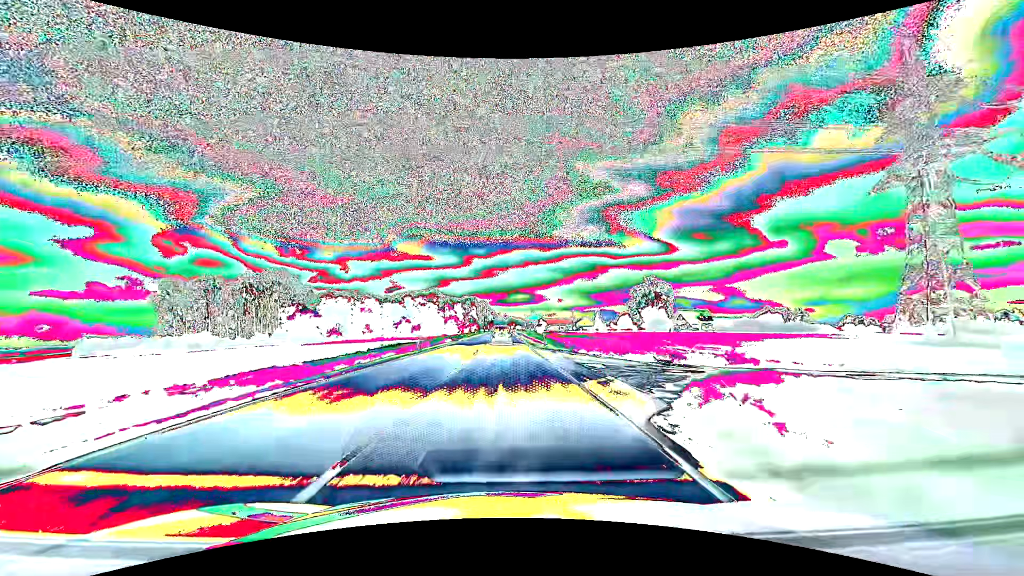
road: primary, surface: asphalt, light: Day
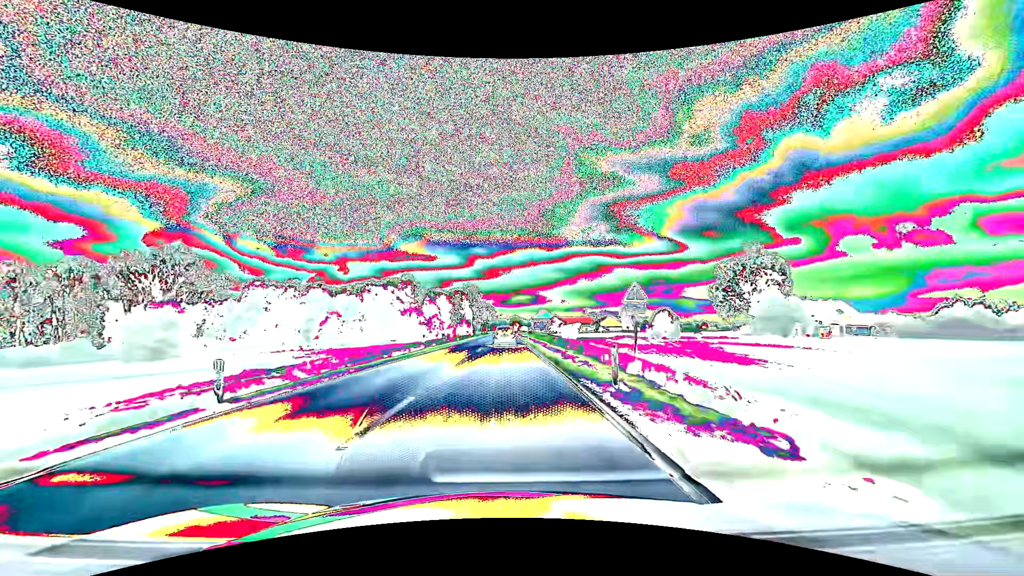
(0.0, +70.3) m; 0°
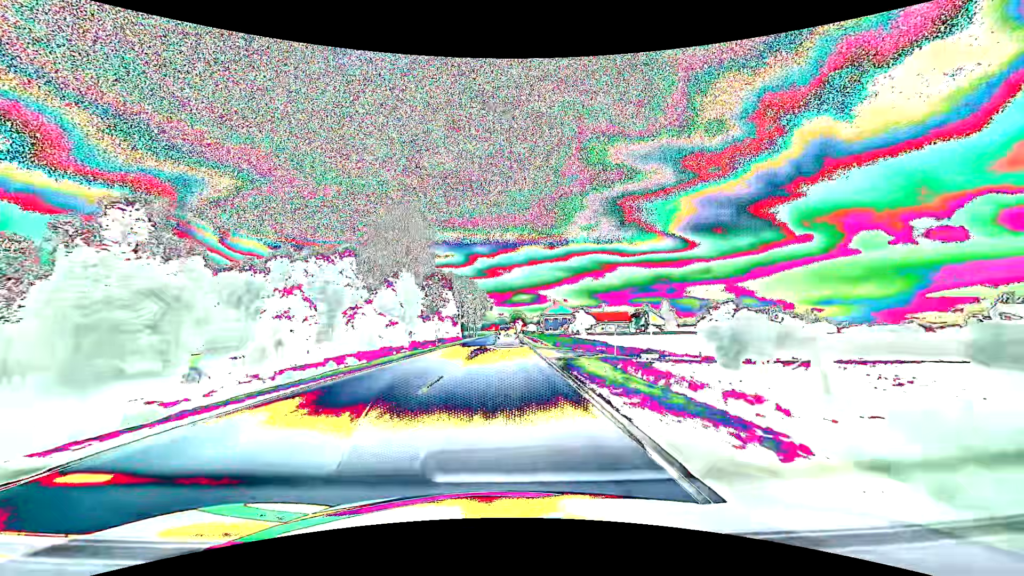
(0.0, +68.3) m; 0°
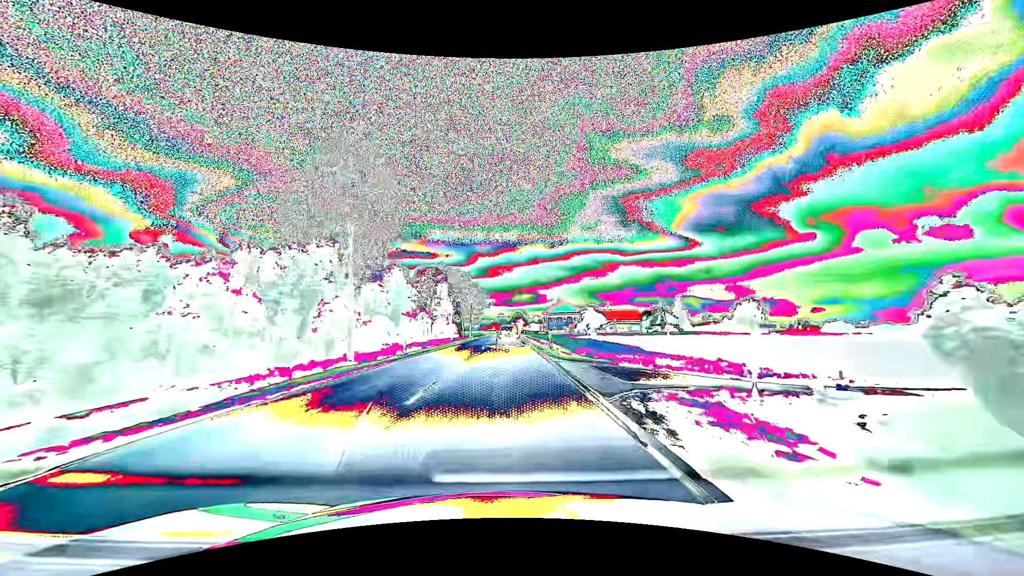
(0.0, +13.4) m; 0°
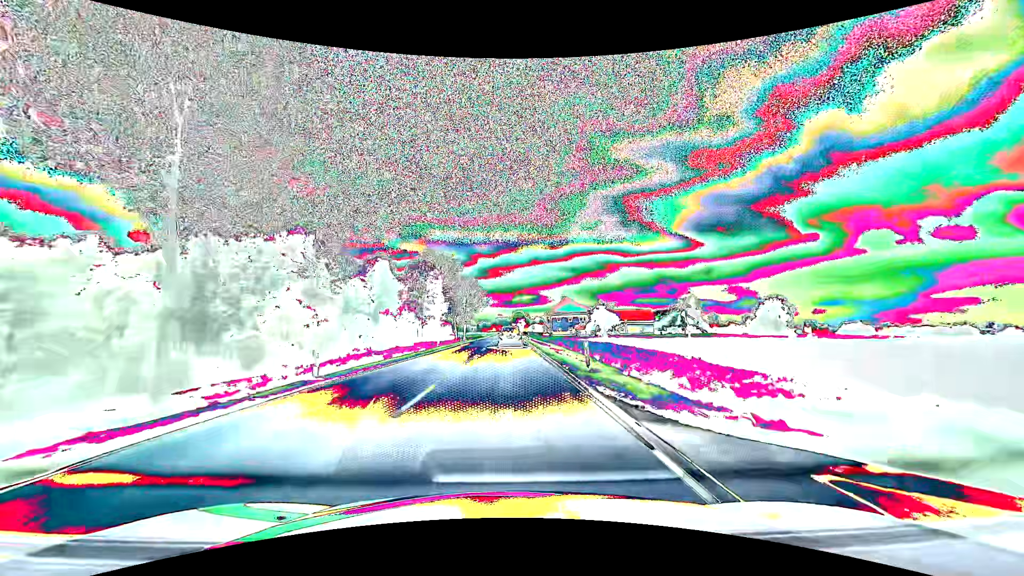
(0.0, +13.3) m; 0°
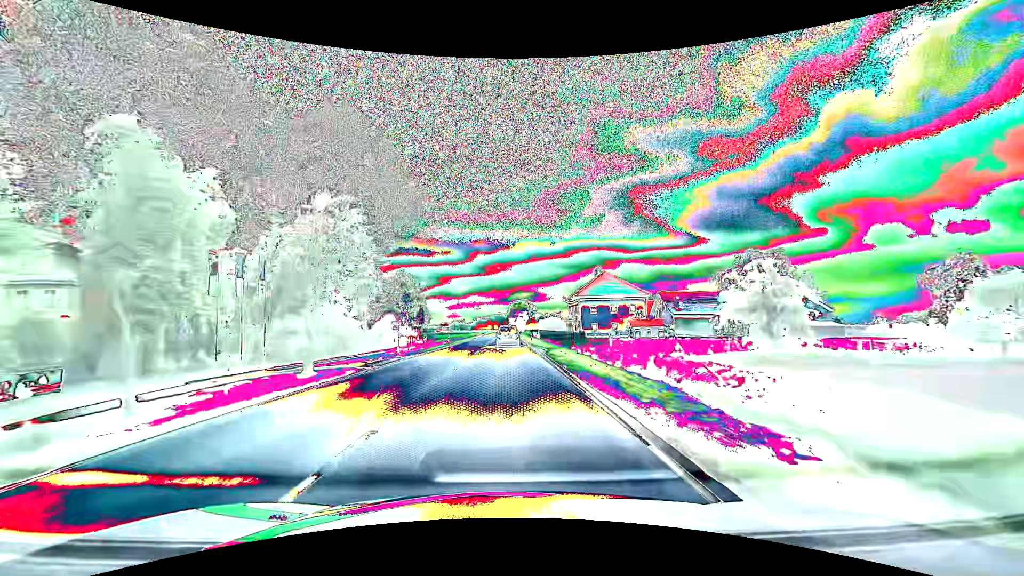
(+0.2, +65.4) m; 0°
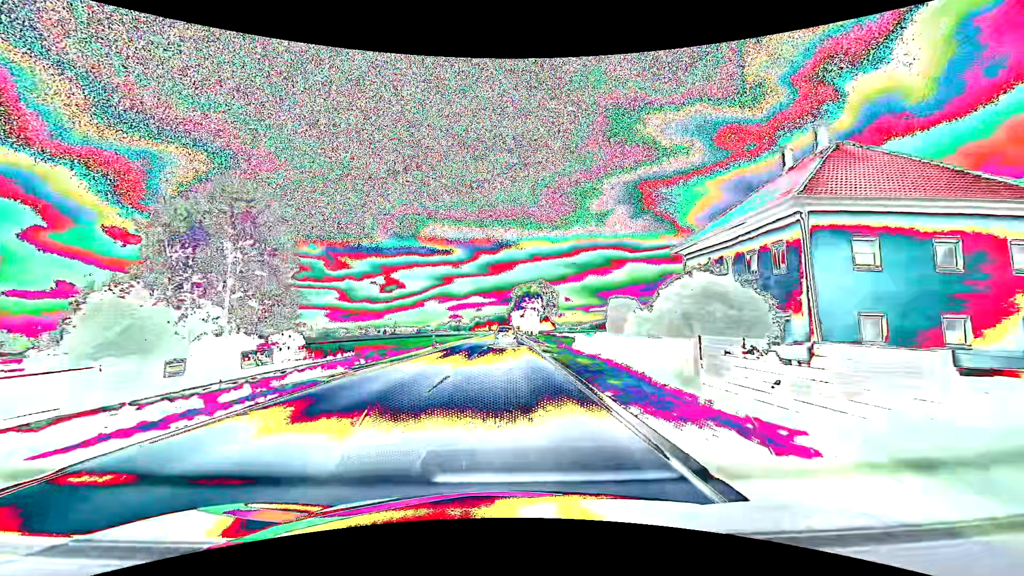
(-0.2, +64.6) m; 0°
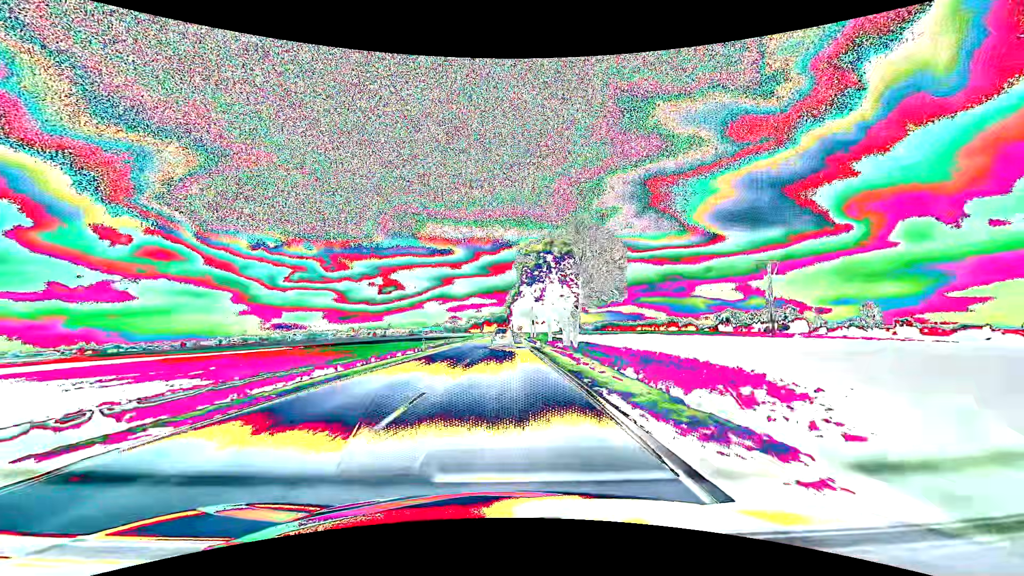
(+0.2, +51.9) m; 0°
